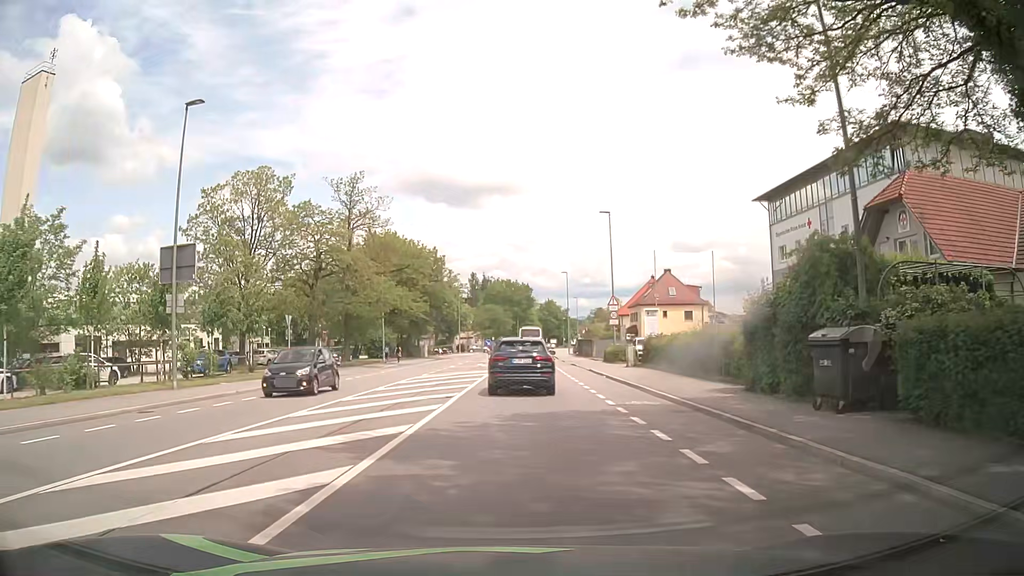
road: tertiary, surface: asphalt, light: Day
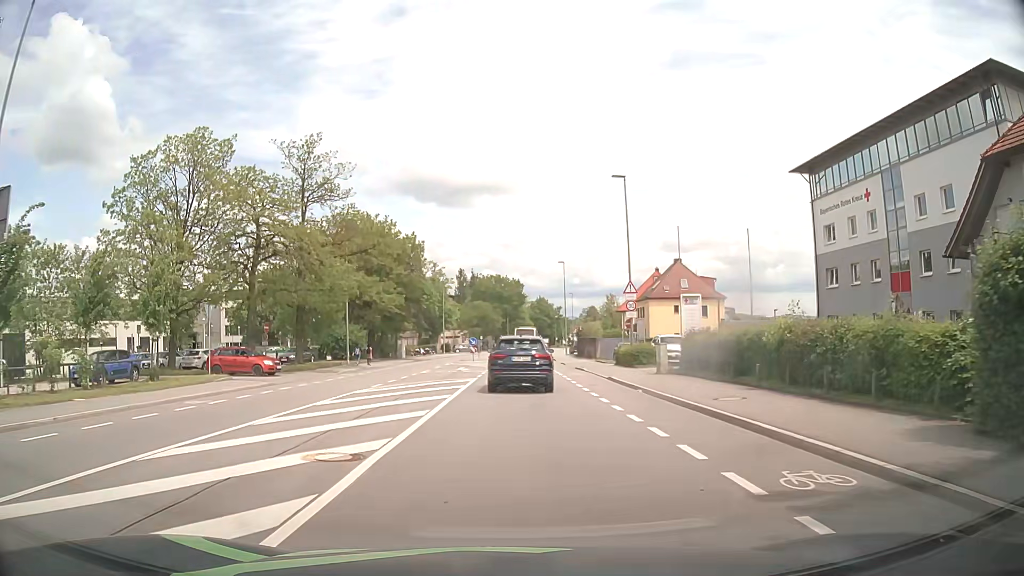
(+0.1, +10.0) m; +1°
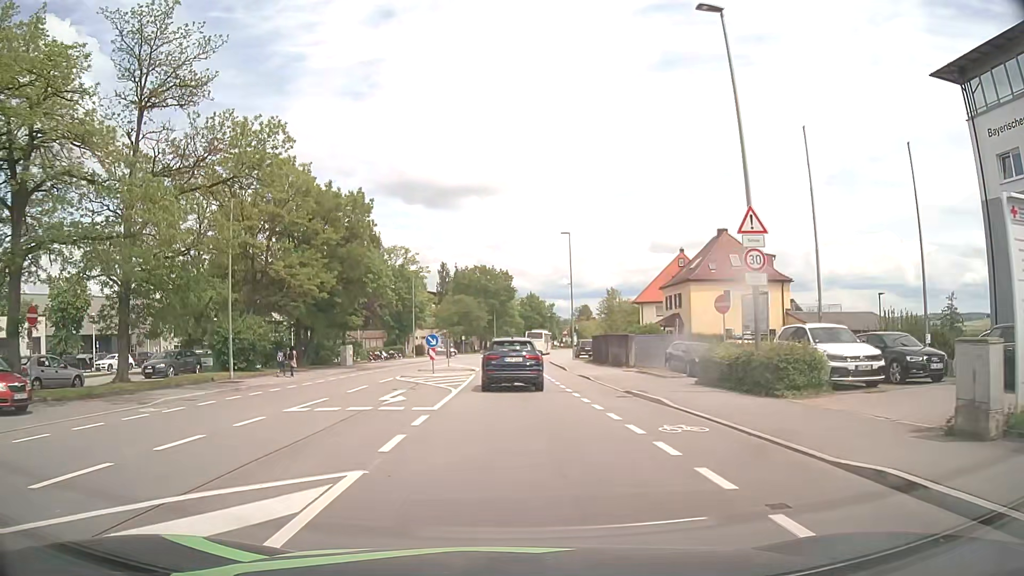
(+0.3, +19.9) m; +1°
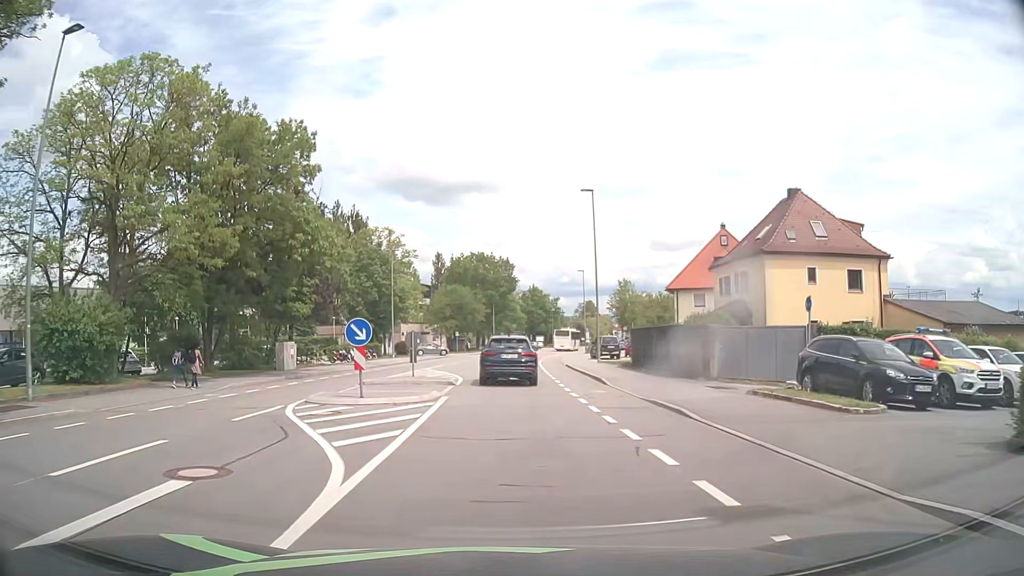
(-0.1, +14.6) m; 0°
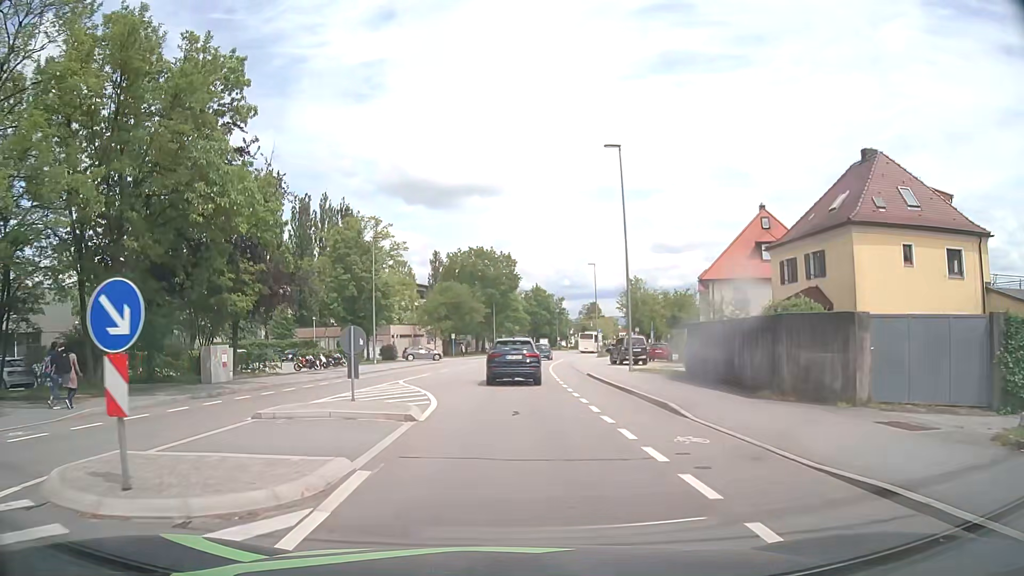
(+0.1, +9.7) m; 0°
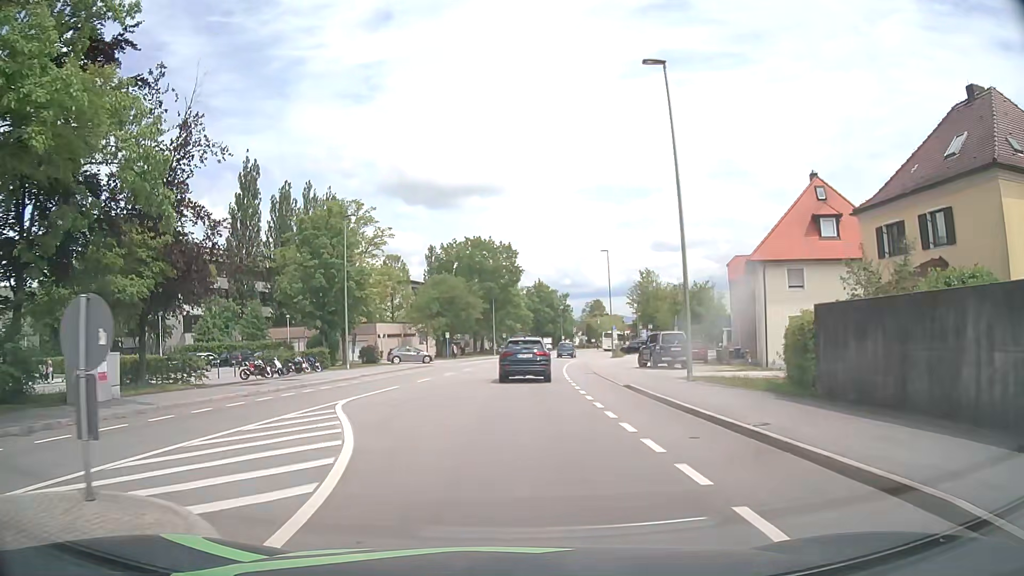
(0.0, +9.6) m; 0°
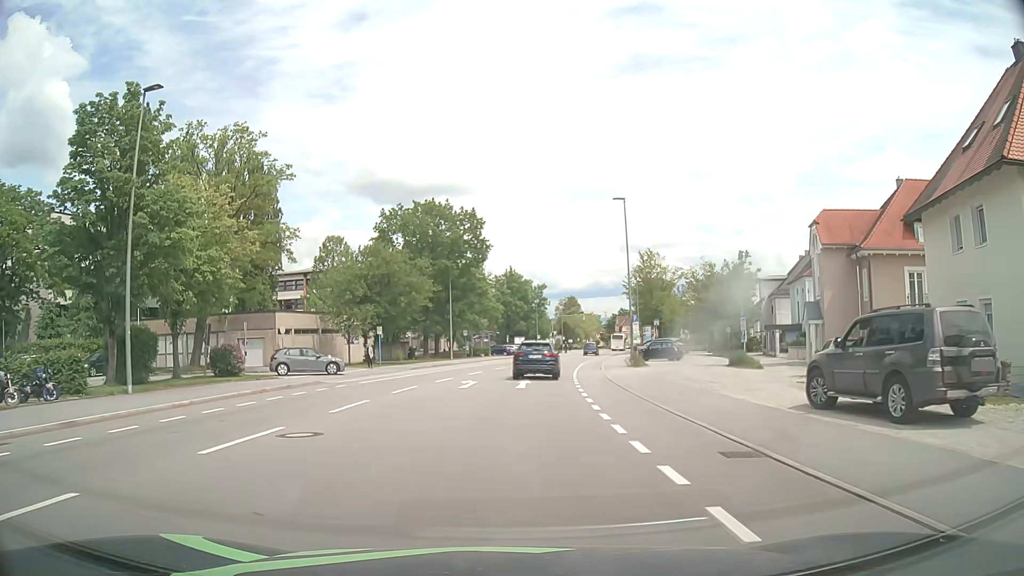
(+0.5, +24.0) m; +3°
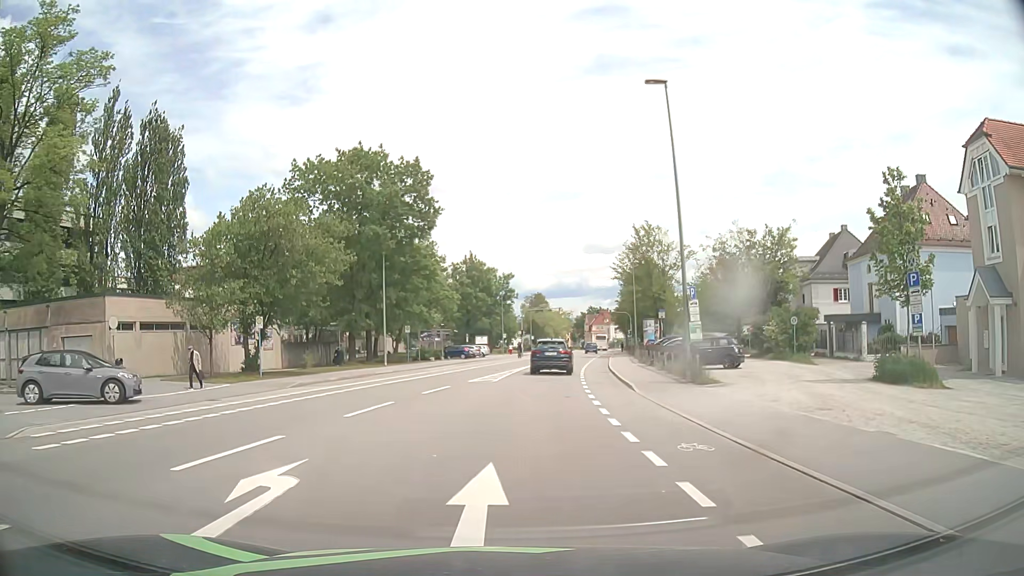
(+0.5, +19.3) m; +3°
(0, +10) (+1, +20) (+1, +30) (+3, +40) (+4, +50) (+6, +60) (+7, +70) (+9, +79) (+11, +89) (+12, +99) m
